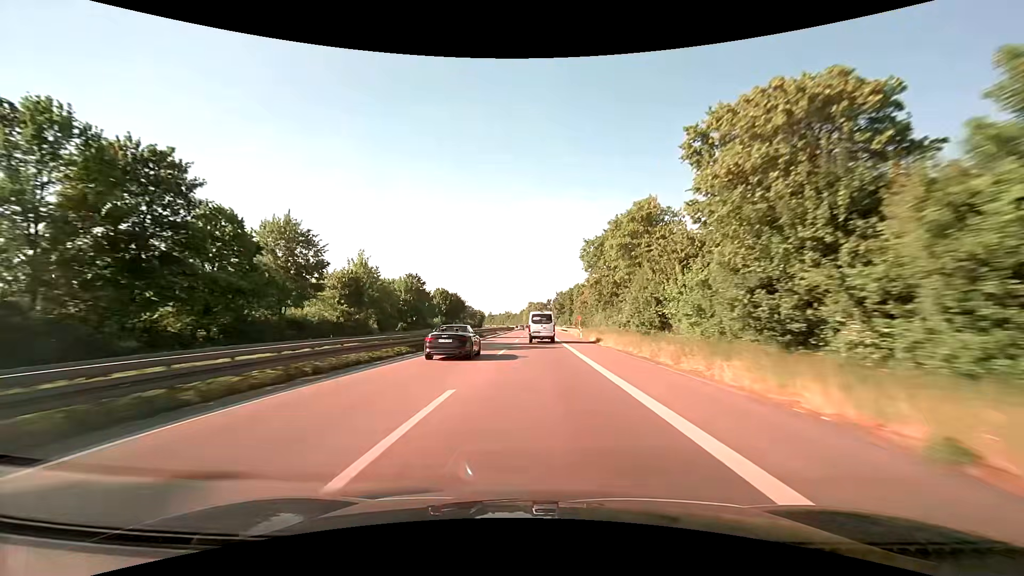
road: trunk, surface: asphalt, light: Day
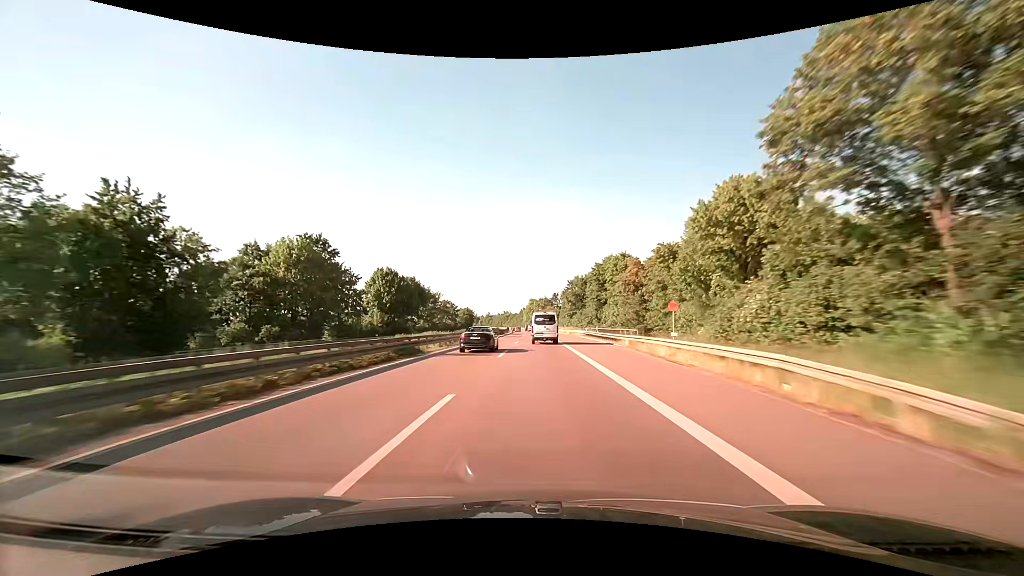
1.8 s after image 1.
(-0.1, +54.2) m; 0°
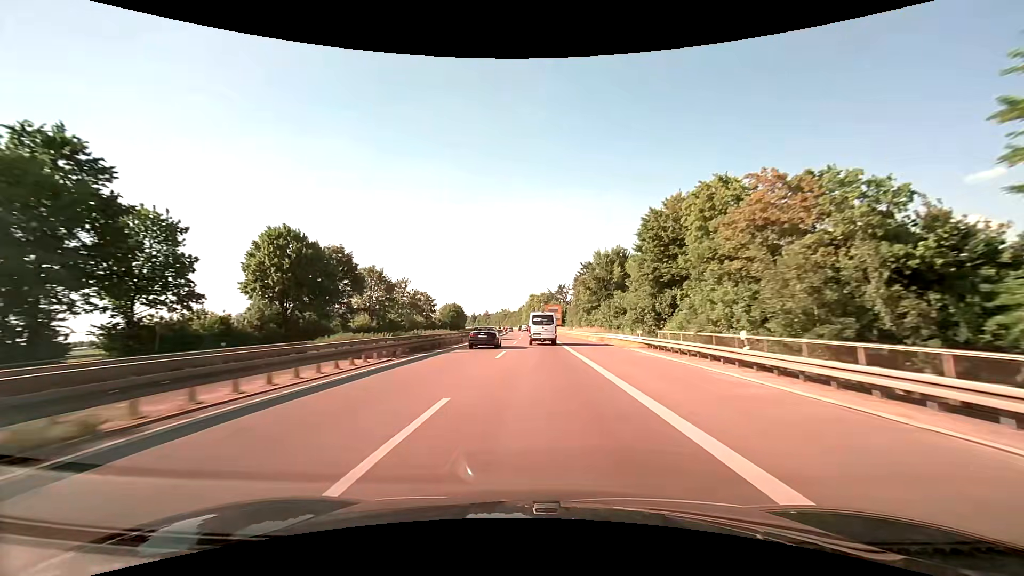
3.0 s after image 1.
(-0.1, +36.3) m; 0°
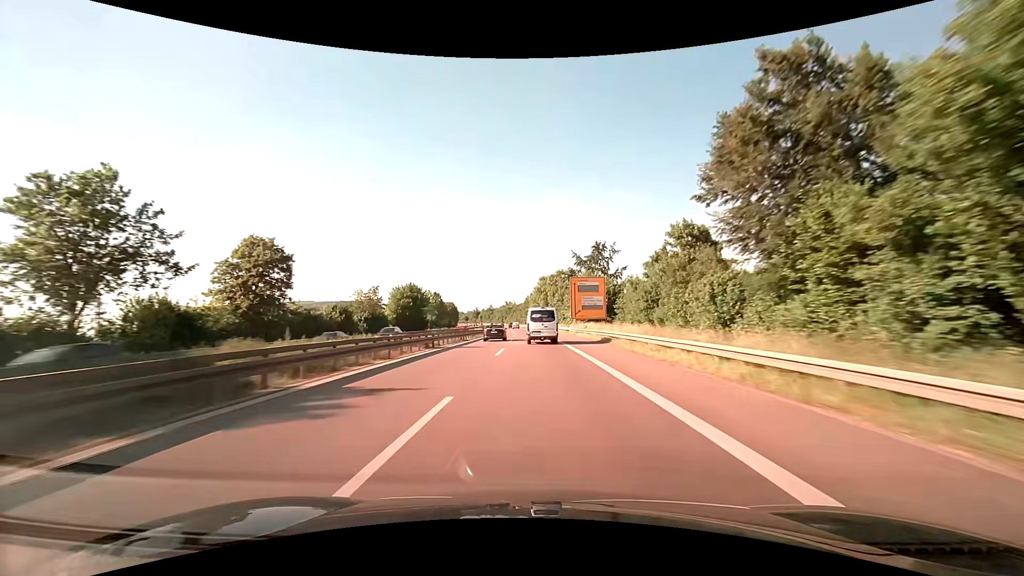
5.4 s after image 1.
(-0.6, +71.8) m; -1°
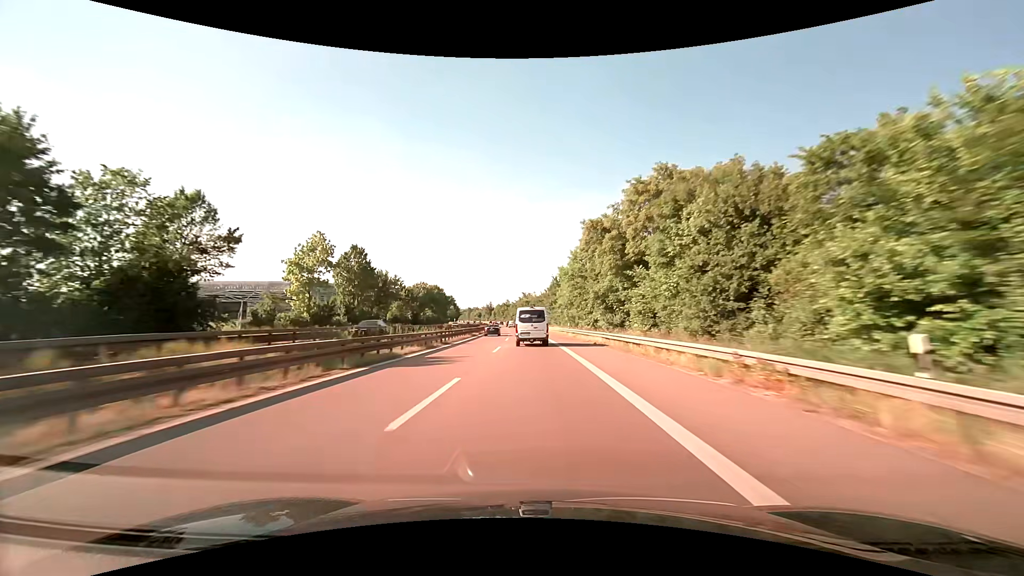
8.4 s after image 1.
(-2.2, +86.3) m; -3°
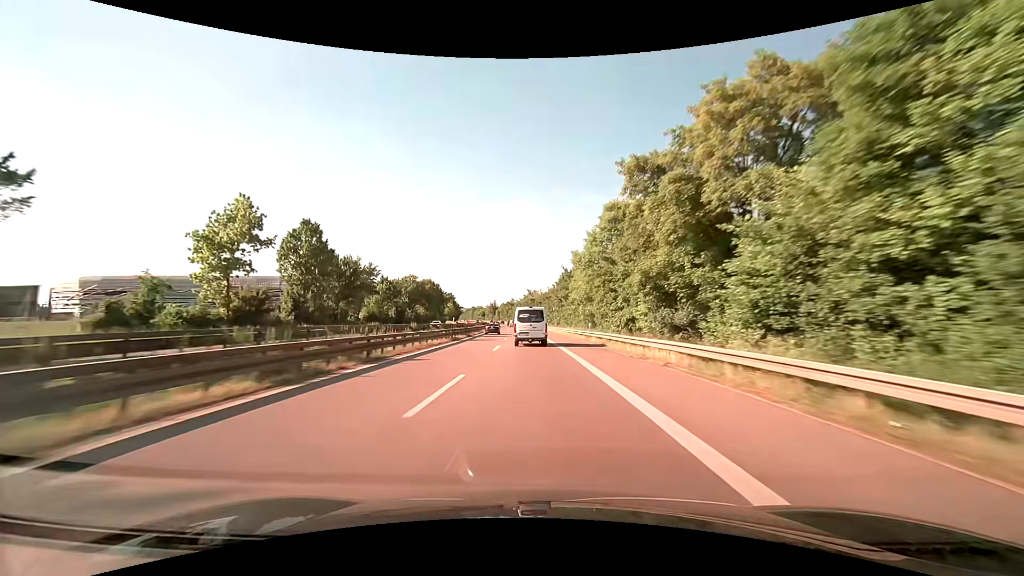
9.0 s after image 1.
(-0.1, +17.0) m; -1°
(0, +10) (0, +20) (0, +30) (-1, +40) (-1, +50) (-1, +60) (-2, +70) (-2, +80) (-3, +90) (-4, +100) m
